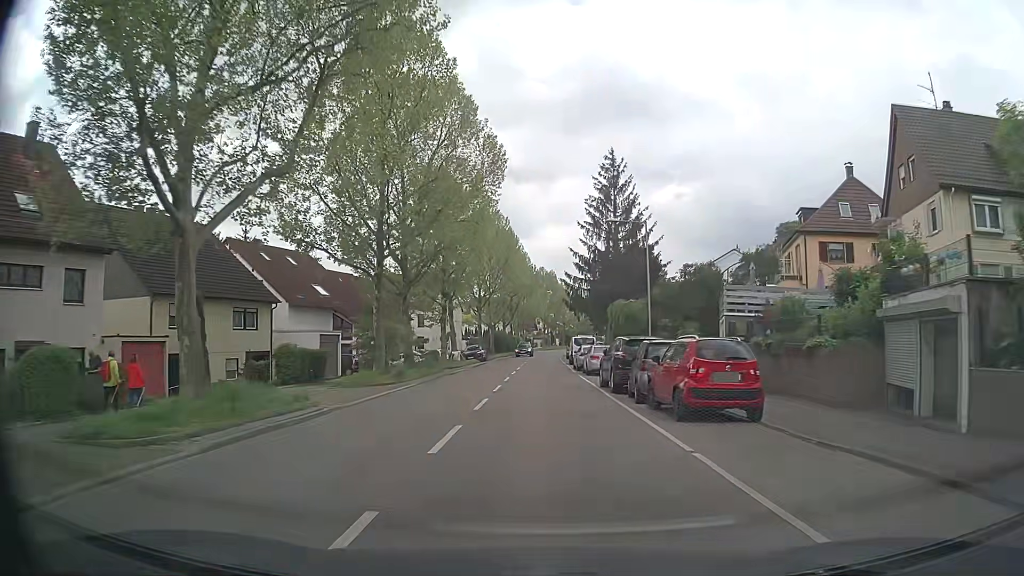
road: tertiary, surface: asphalt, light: Day
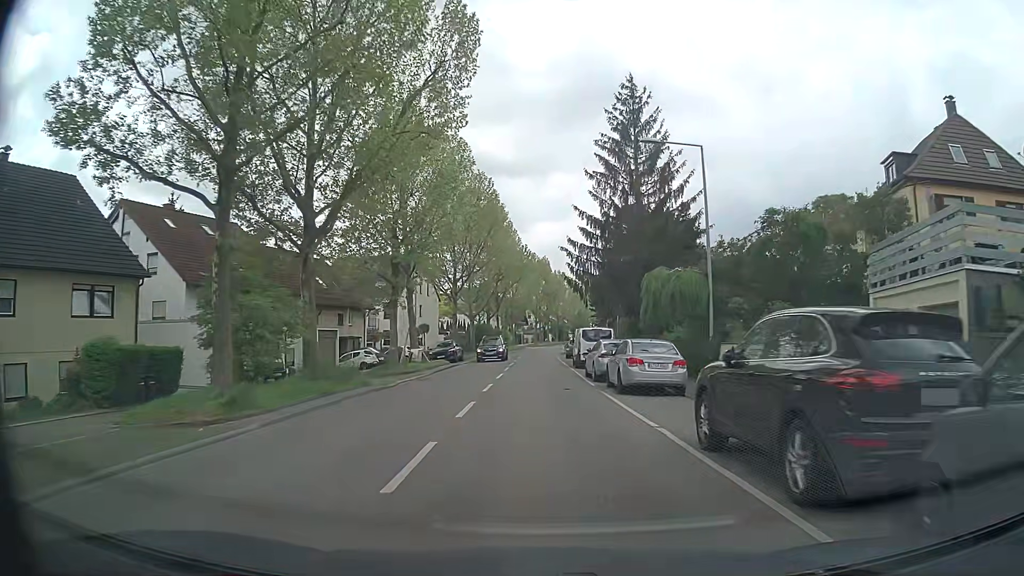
(+0.1, +14.6) m; +1°
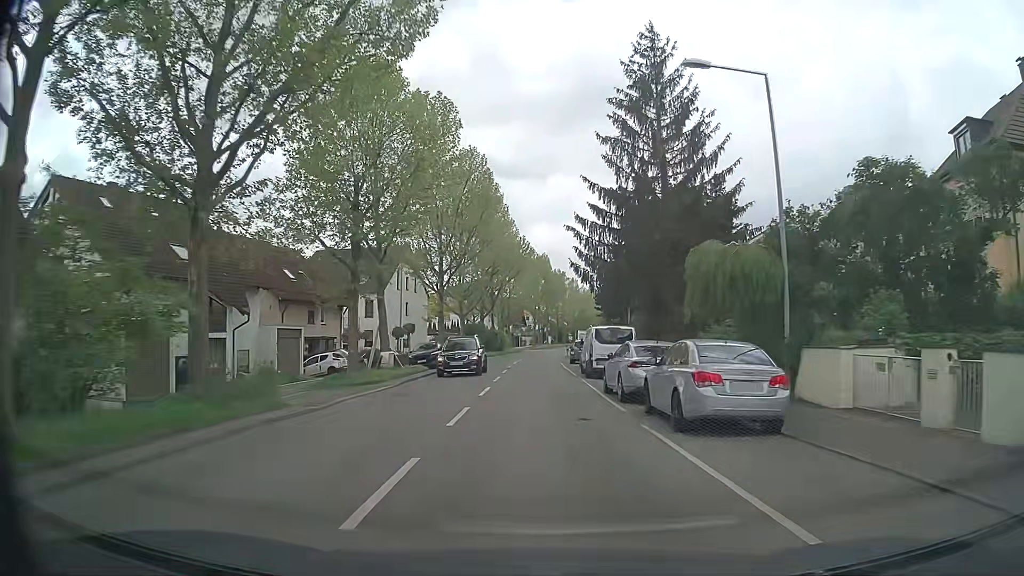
(0.0, +7.3) m; 0°
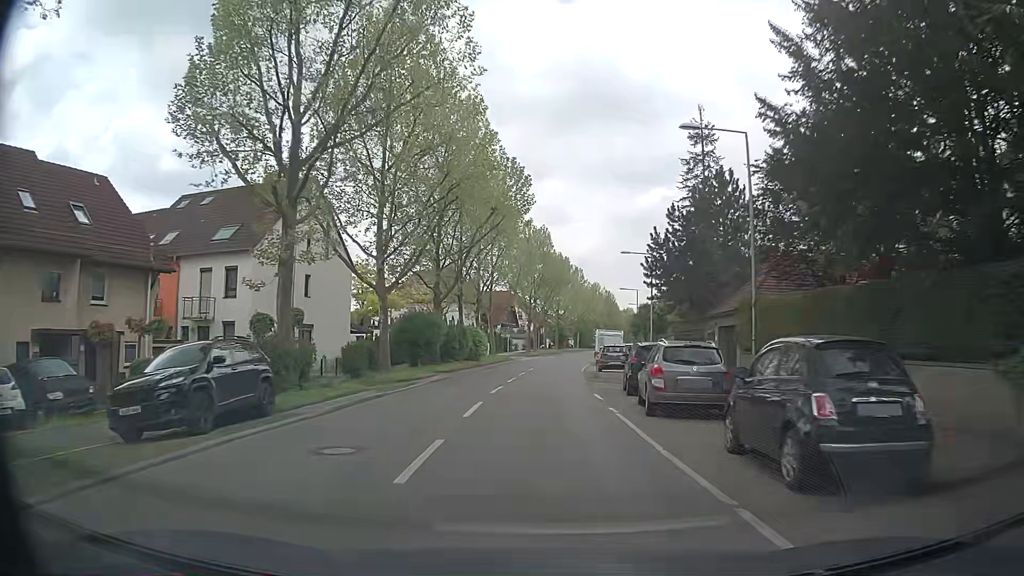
(-0.2, +28.7) m; -1°
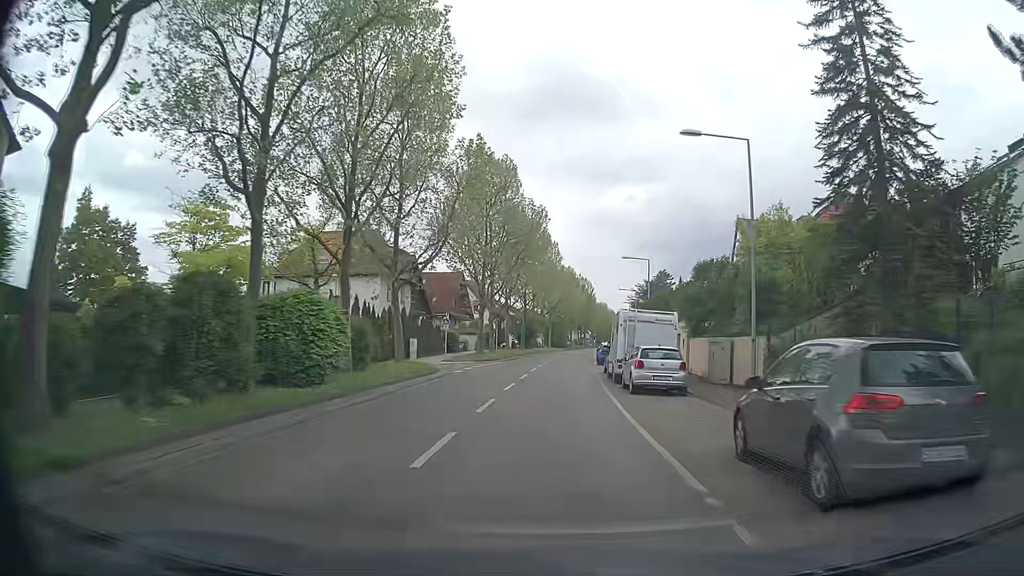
(+1.2, +29.5) m; +3°
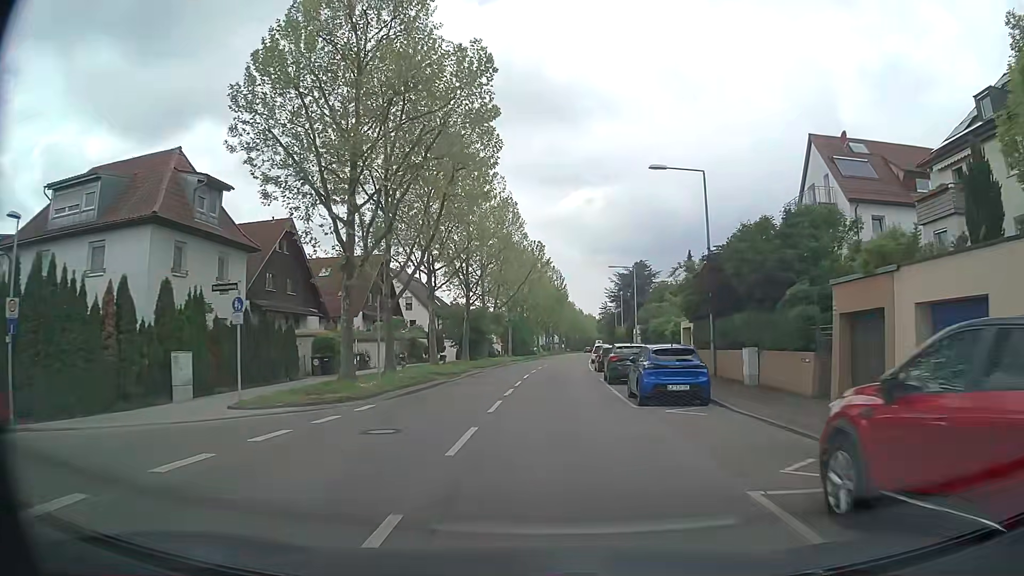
(+1.5, +28.8) m; +4°
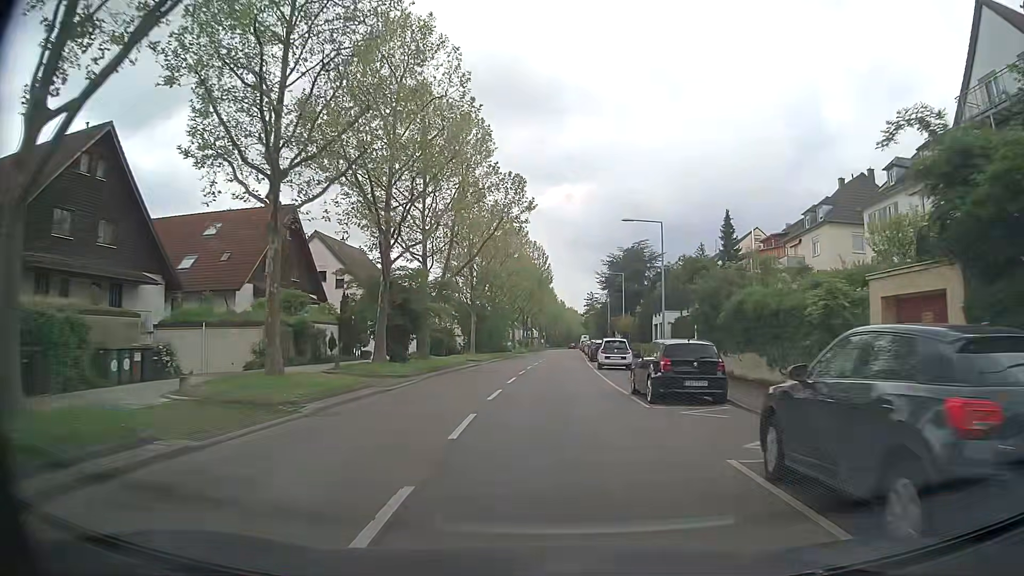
(+0.4, +21.3) m; +2°
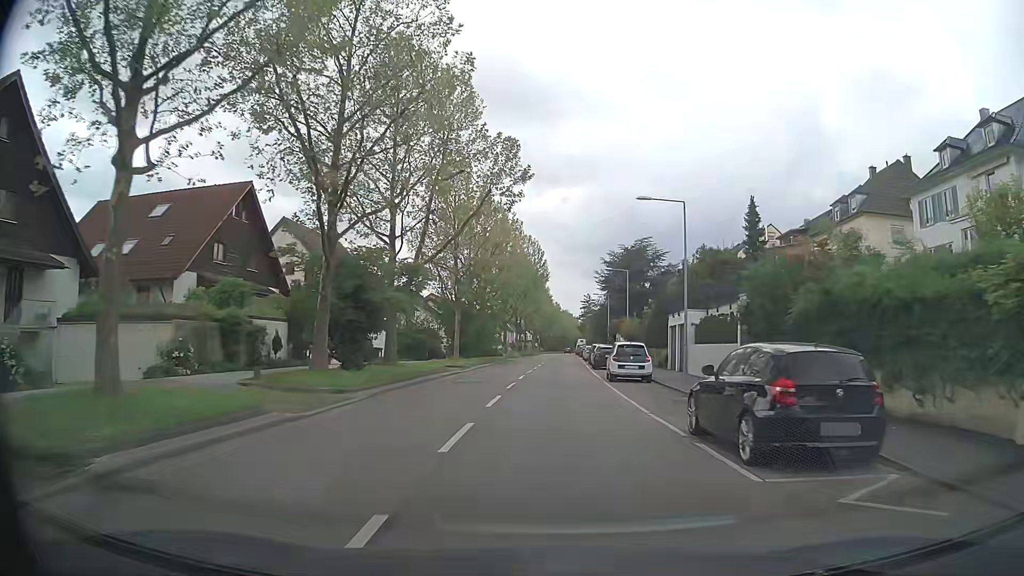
(0.0, +7.2) m; 0°
(0, +10) (0, +20) (+1, +30) (+1, +40) (+2, +50) (+2, +60) (+3, +70) (+3, +80) (+4, +90) (+4, +100) m
